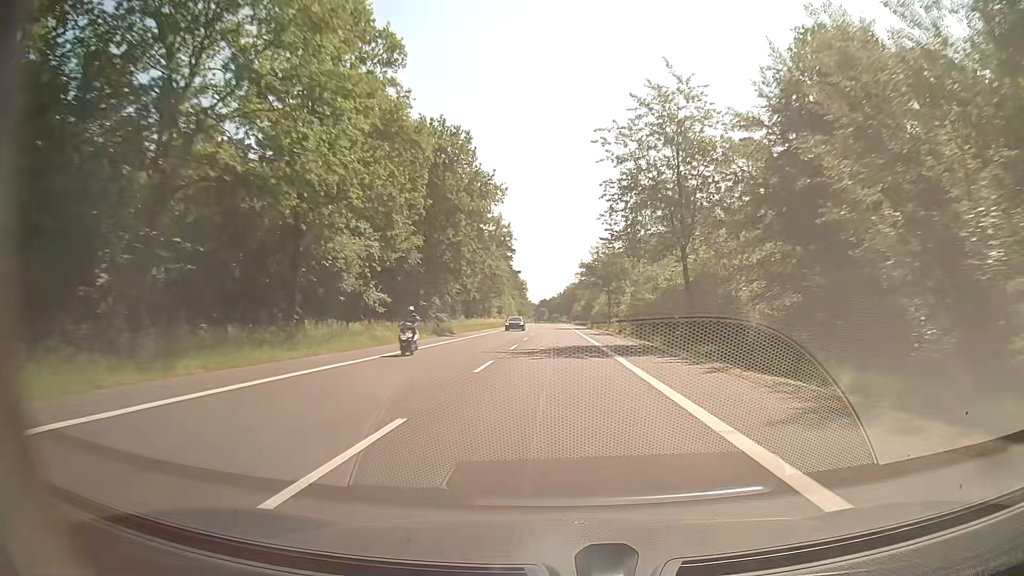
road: secondary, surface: asphalt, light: Day
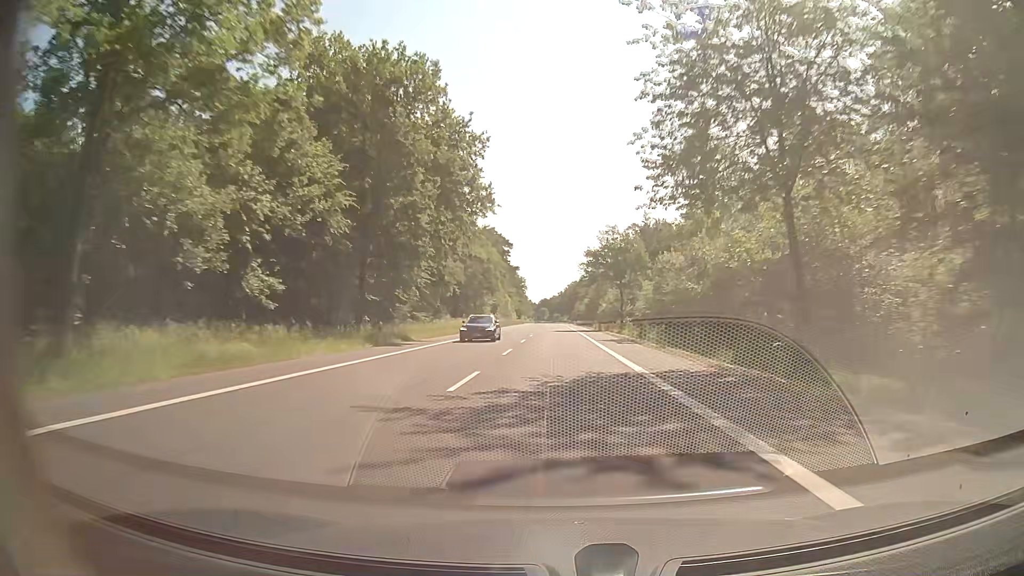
(0.0, +16.3) m; 0°
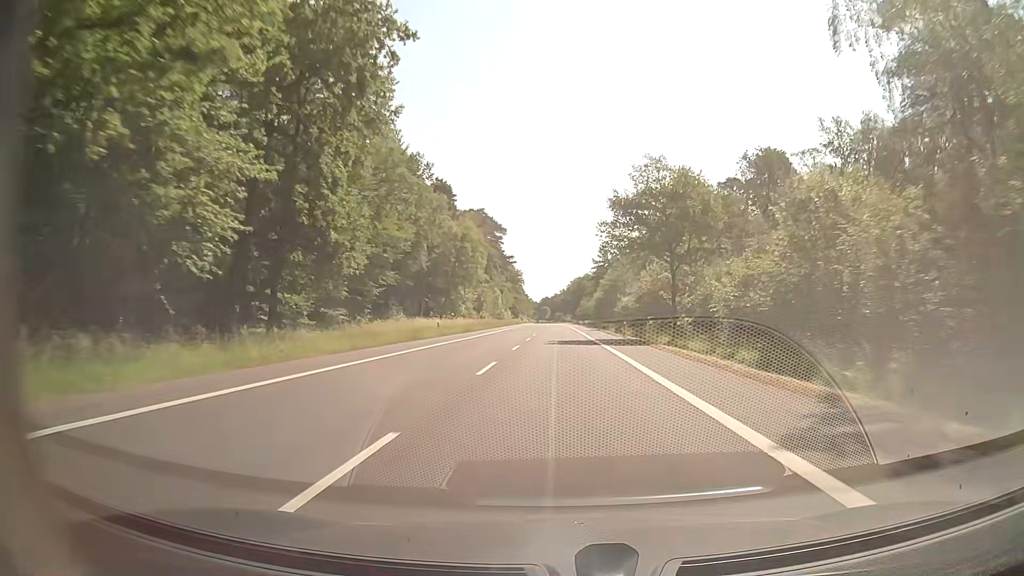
(0.0, +32.6) m; 0°
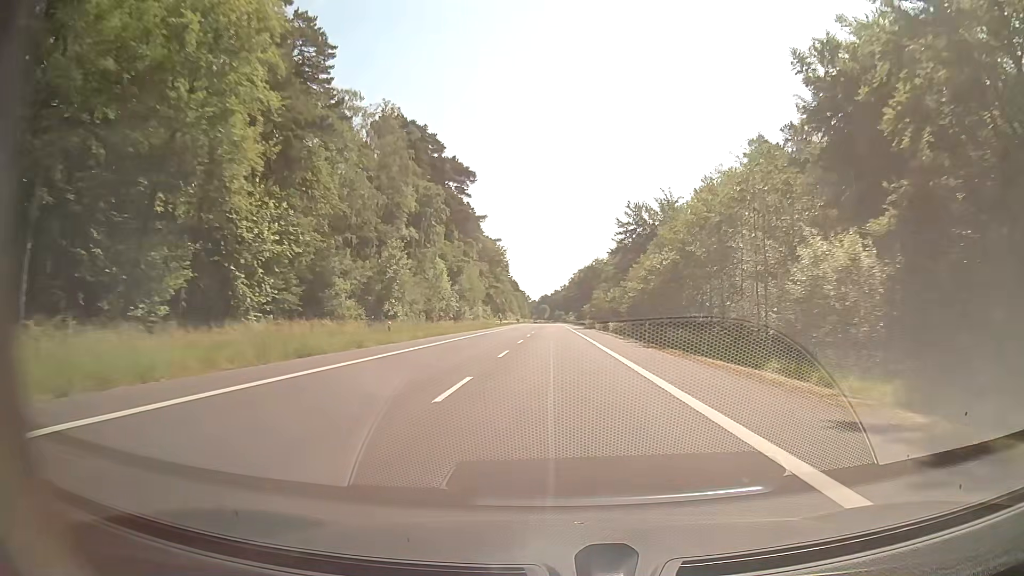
(+0.2, +65.3) m; 0°
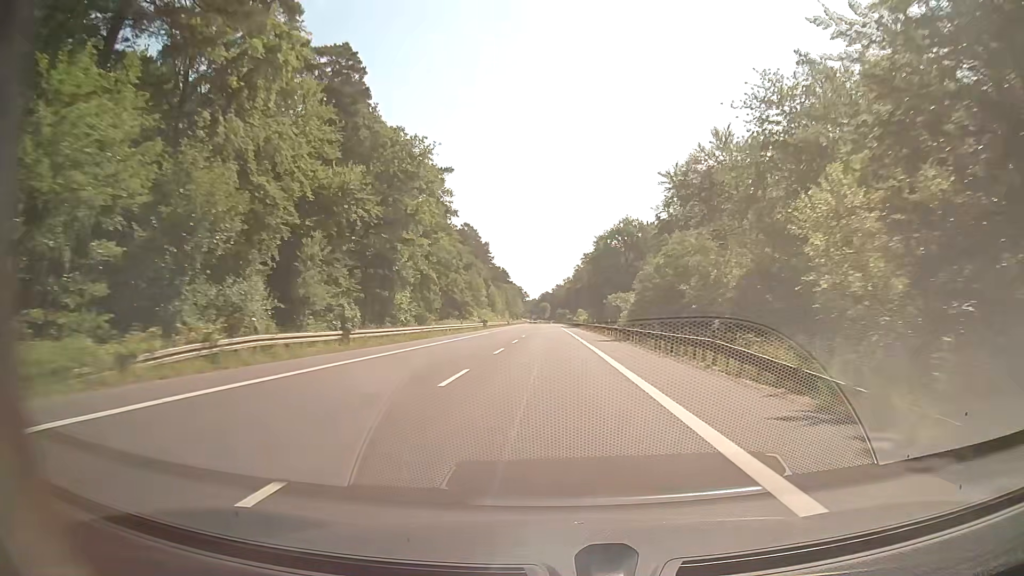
(0.0, +81.8) m; 0°
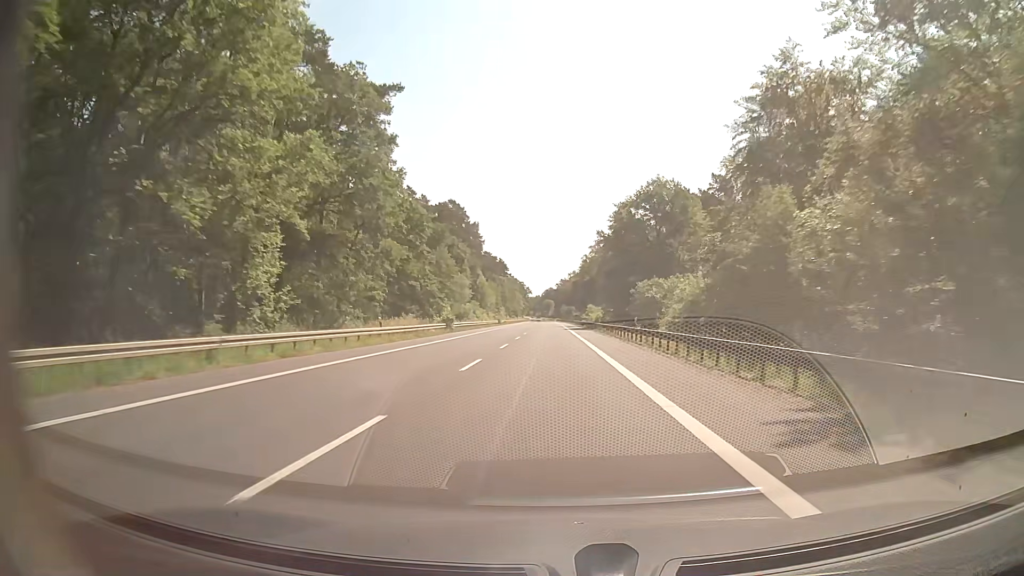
(-0.2, +32.7) m; -1°
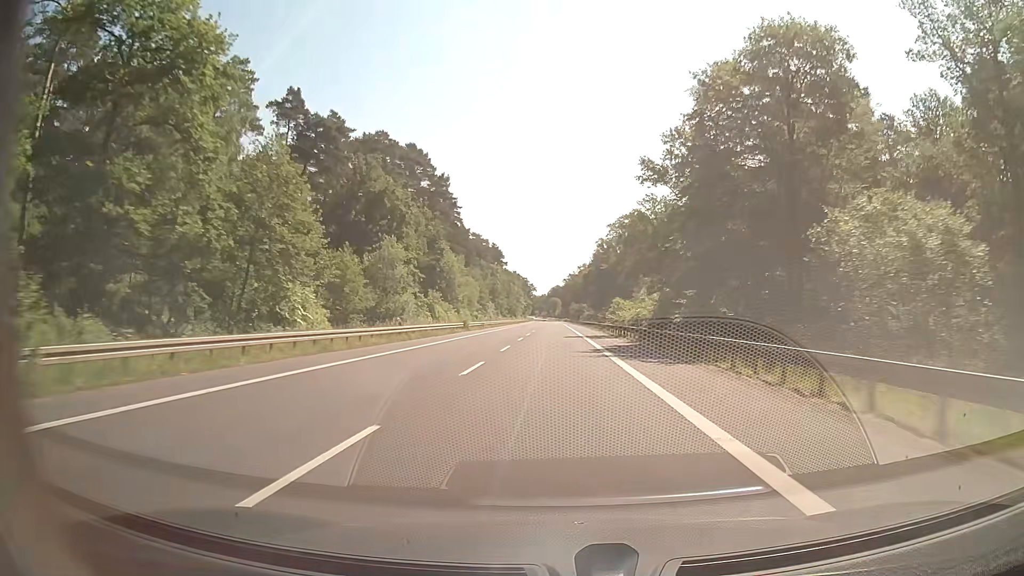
(-0.2, +49.0) m; 0°
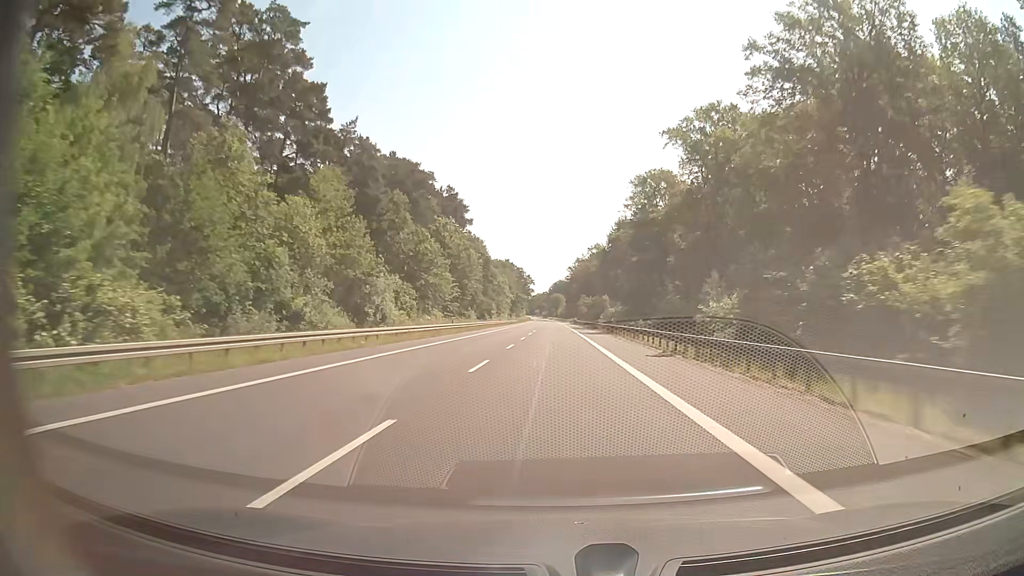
(-0.3, +81.8) m; 0°
(0, +10) (0, +20) (0, +30) (0, +40) (0, +50) (0, +60) (0, +70) (0, +80) (0, +90) (0, +100) m
